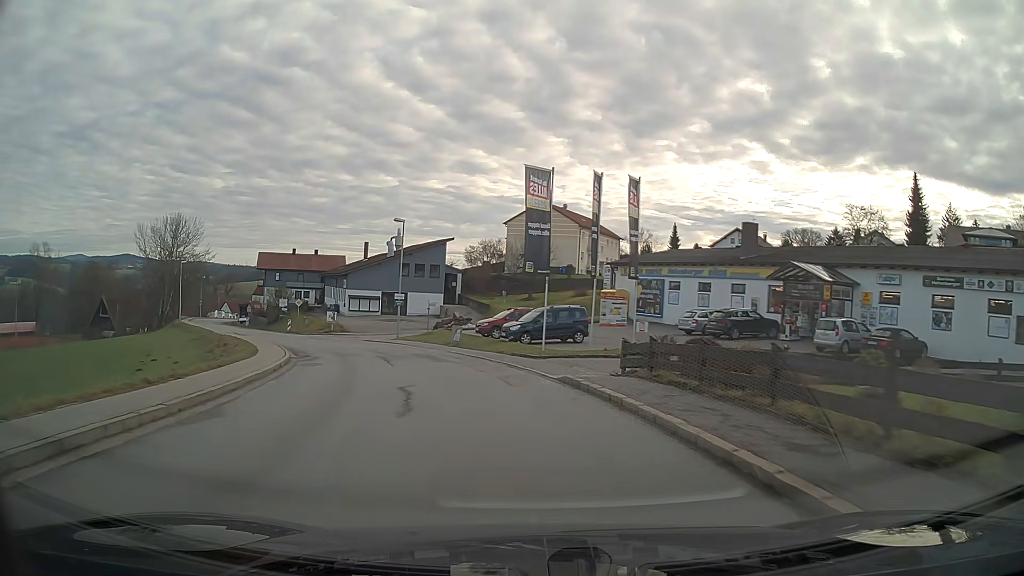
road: secondary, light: Day
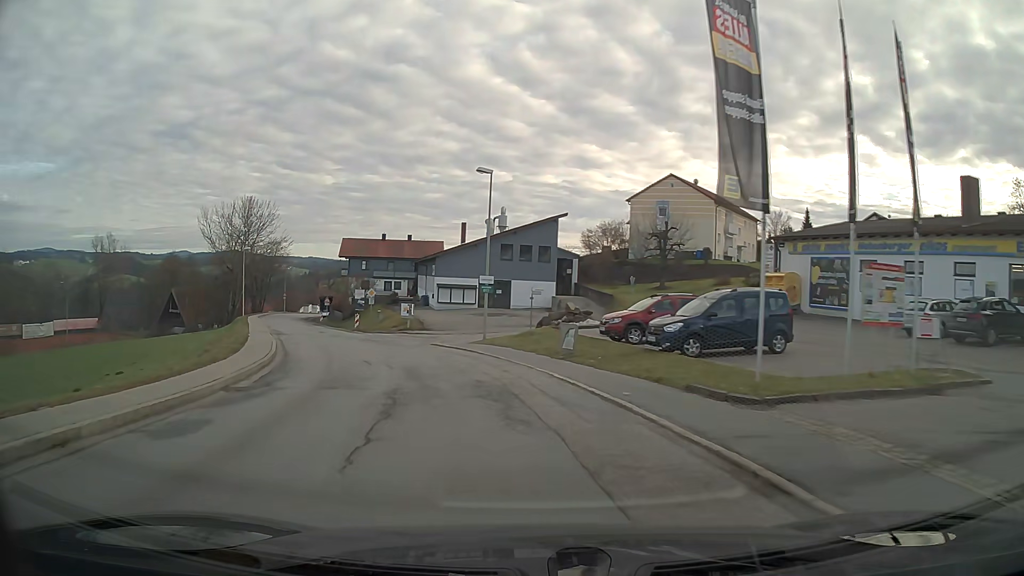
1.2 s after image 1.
(-1.2, +14.3) m; -10°
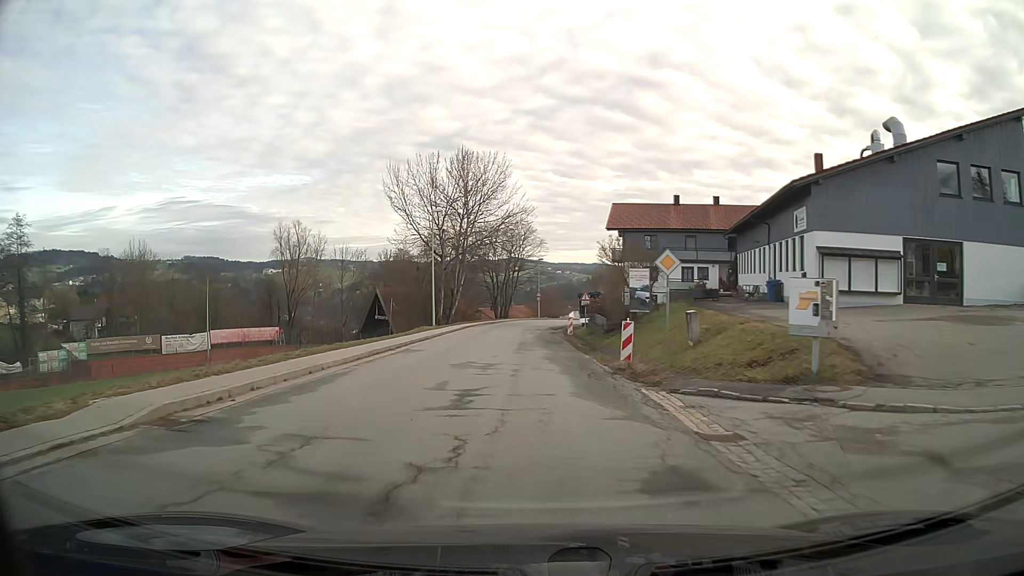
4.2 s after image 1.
(-7.7, +34.2) m; -23°
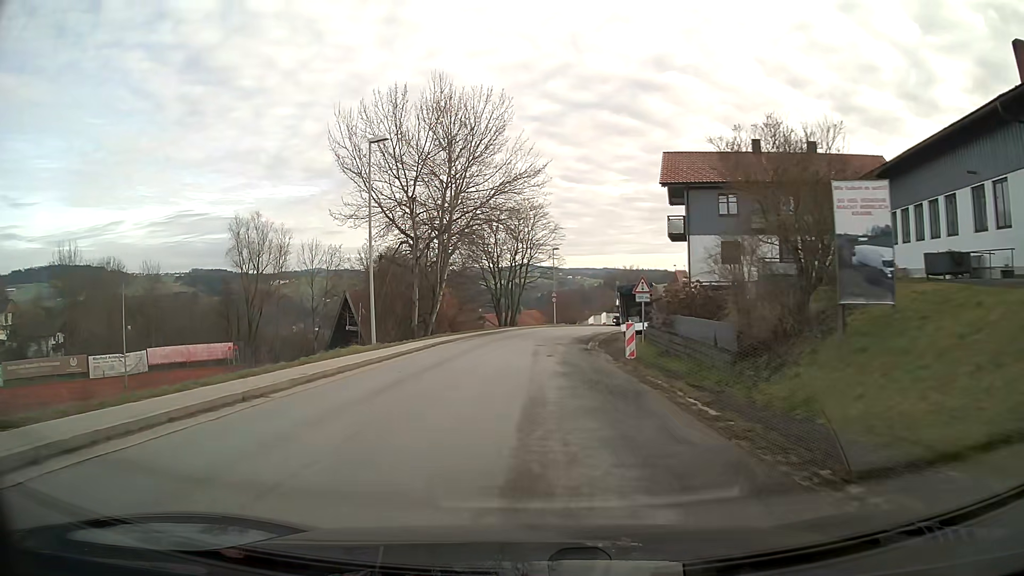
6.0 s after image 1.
(-0.2, +21.2) m; 0°
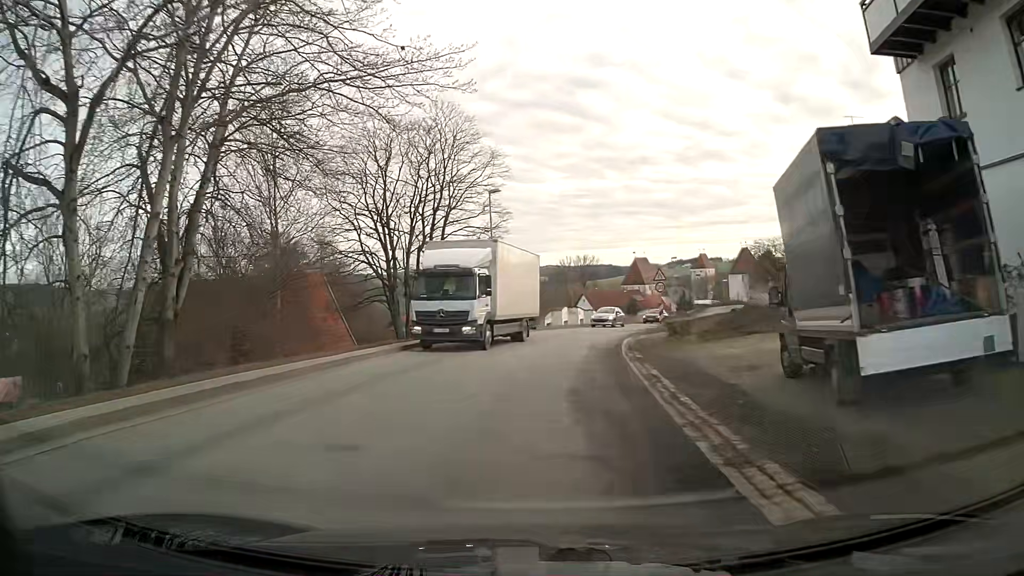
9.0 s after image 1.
(+1.1, +33.0) m; +5°
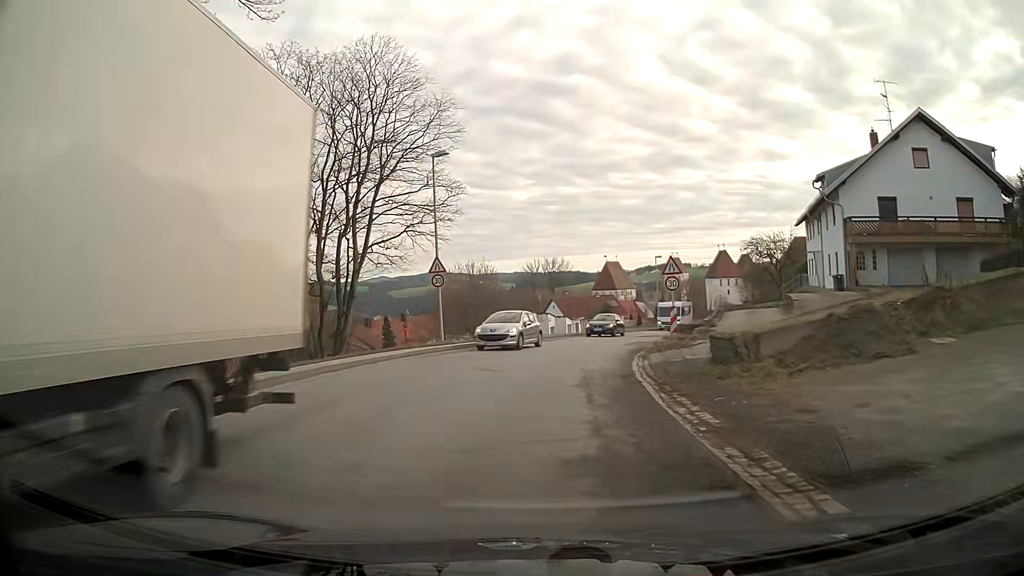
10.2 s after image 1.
(+0.5, +10.8) m; +6°
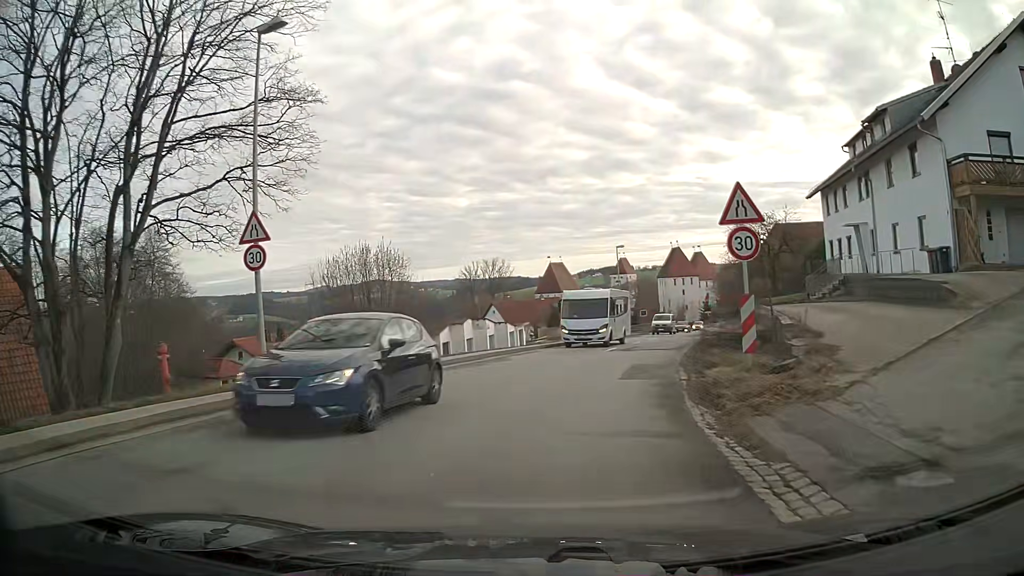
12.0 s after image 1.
(+0.1, +14.5) m; +3°
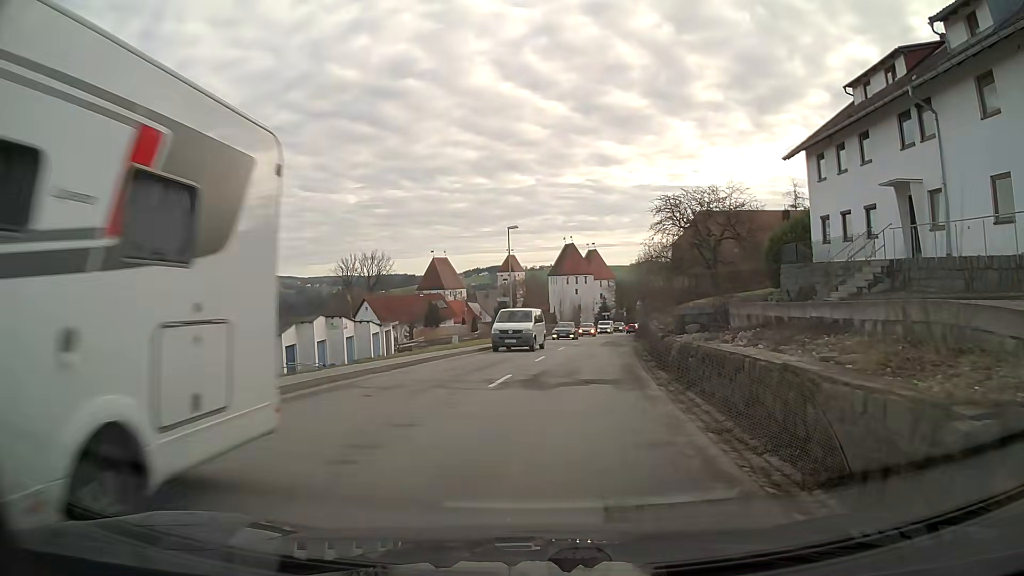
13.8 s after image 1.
(+1.1, +13.8) m; +9°
(0, +10) (+1, +20) (+2, +30) (+4, +40) (+5, +50) (+6, +60) (+8, +70) (+9, +79) (+11, +89) (+13, +99) m
